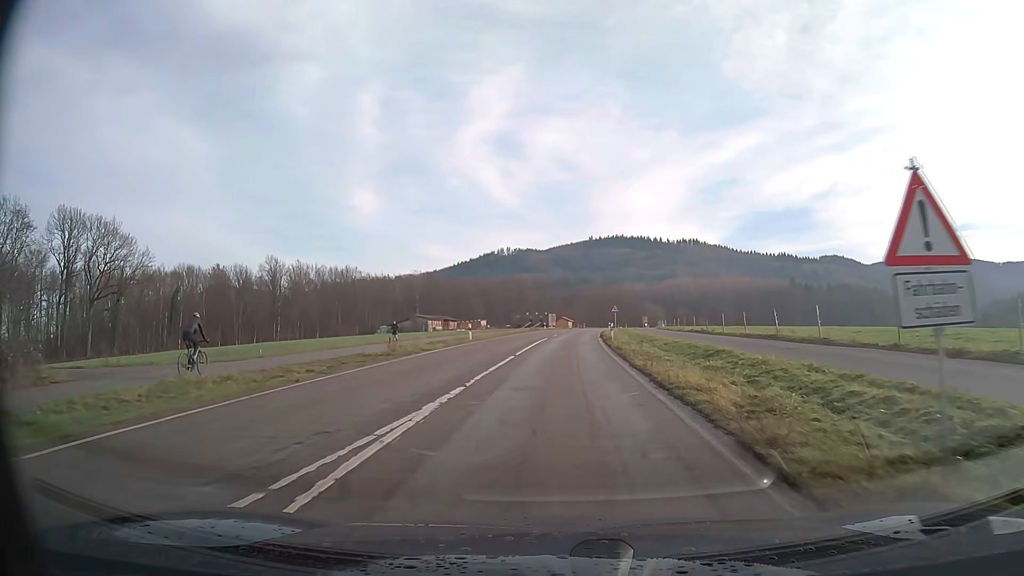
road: secondary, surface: asphalt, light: Day
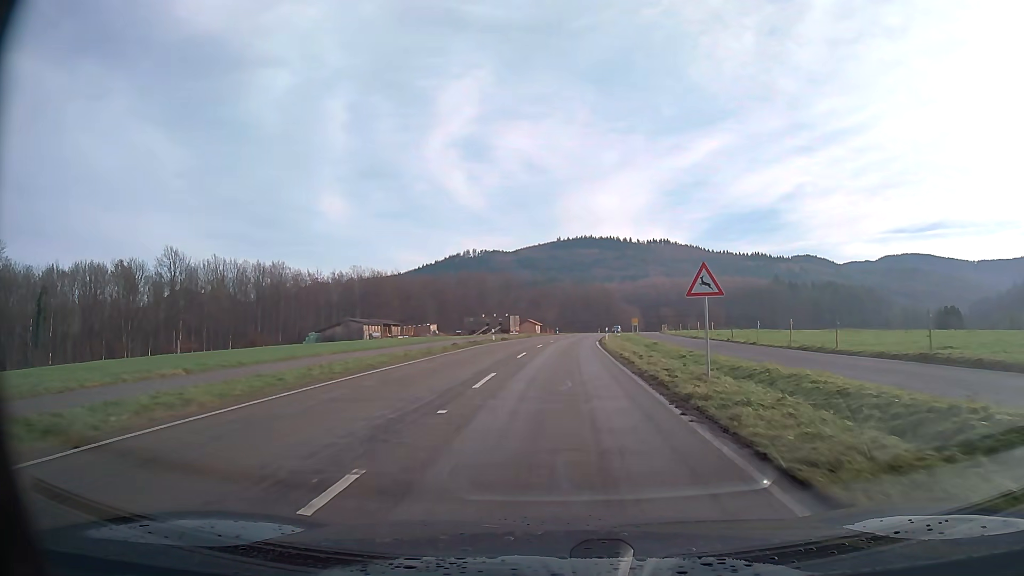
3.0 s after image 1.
(+0.9, +39.3) m; +3°
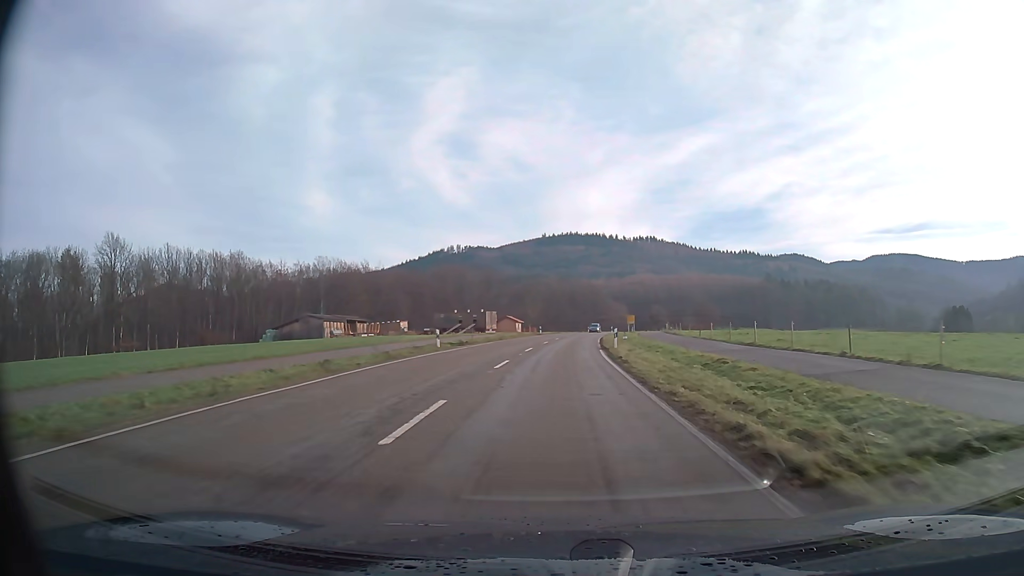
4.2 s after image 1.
(+0.2, +18.9) m; +1°
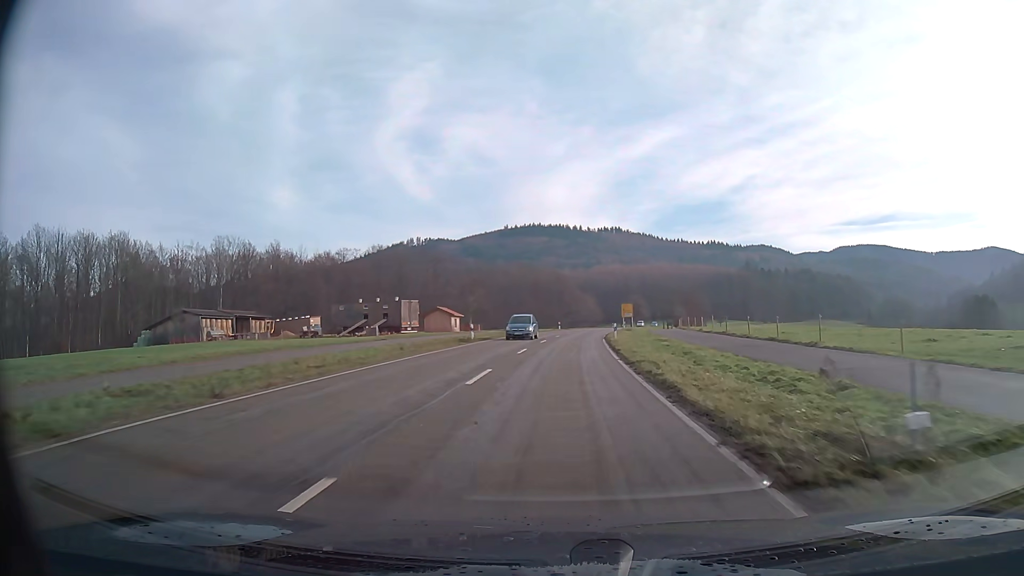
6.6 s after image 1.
(+1.0, +41.4) m; +3°
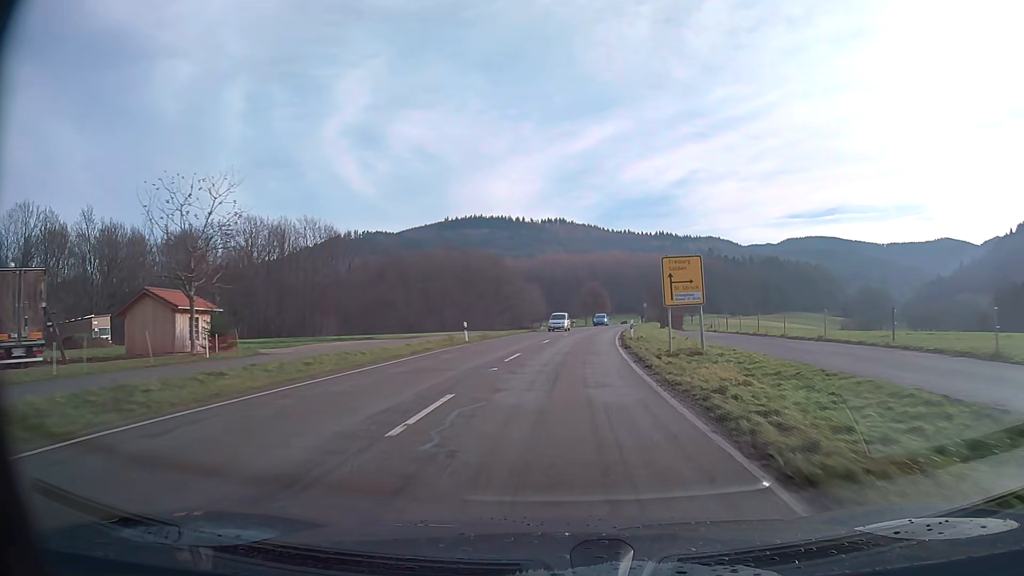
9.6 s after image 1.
(+2.2, +53.5) m; +5°
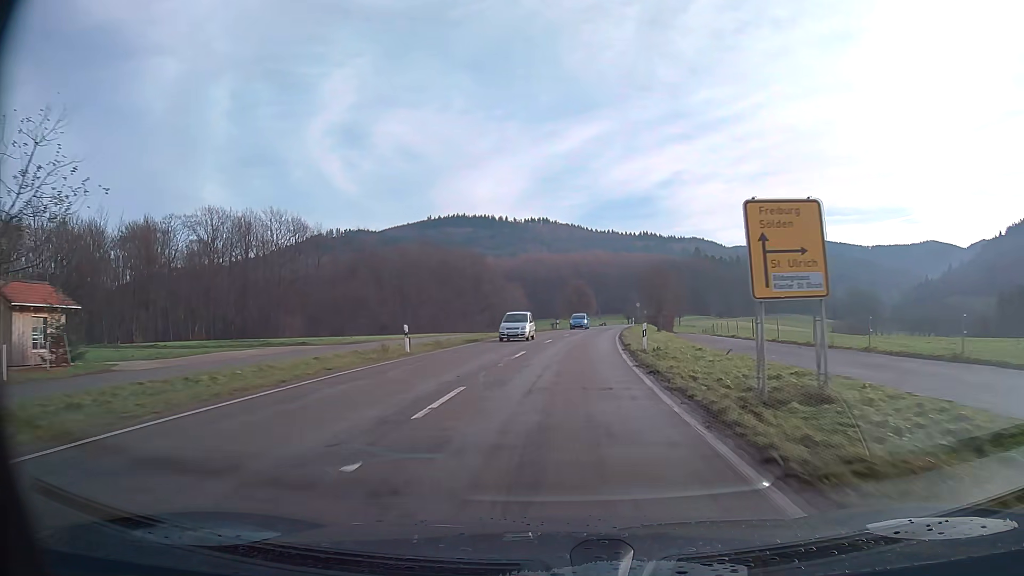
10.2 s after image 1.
(+0.1, +10.6) m; +1°
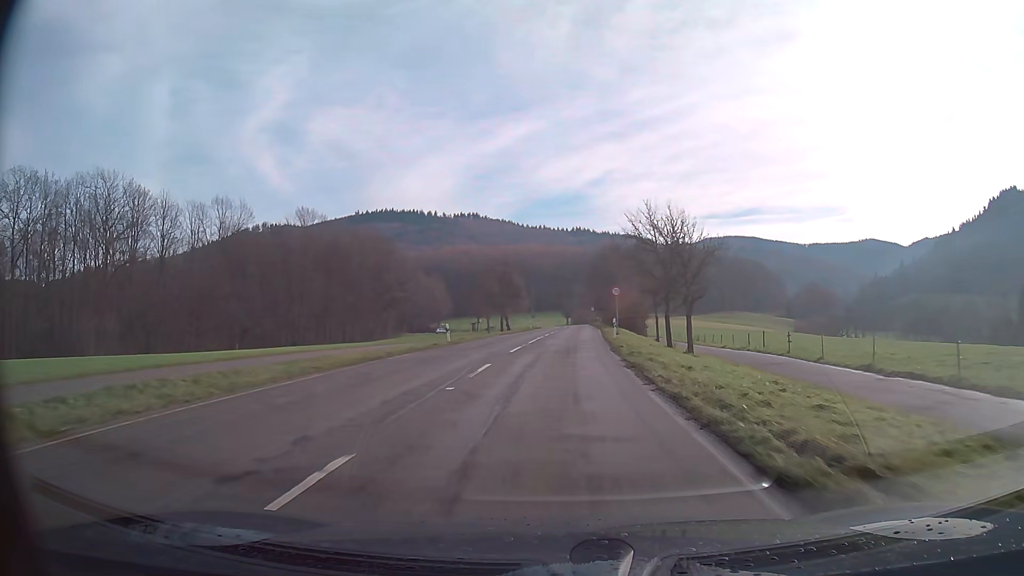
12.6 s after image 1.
(+2.1, +41.6) m; +6°
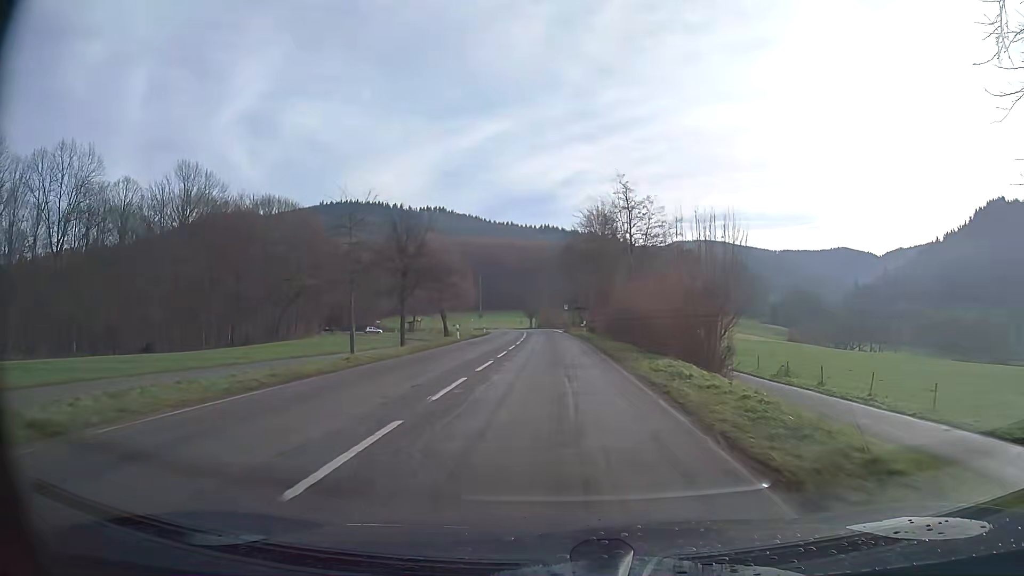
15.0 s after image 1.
(+1.0, +39.0) m; +3°
